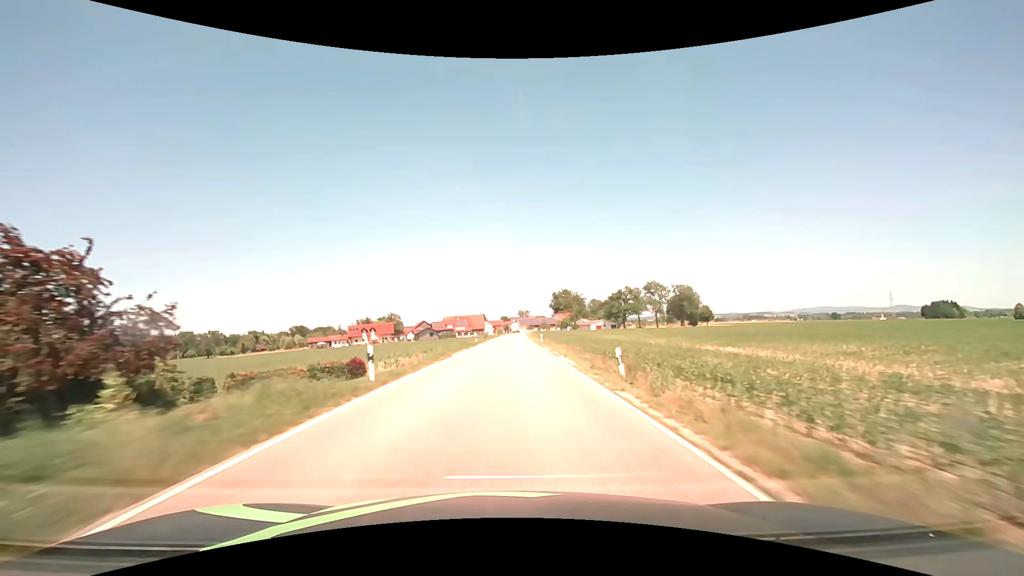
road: secondary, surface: asphalt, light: Day
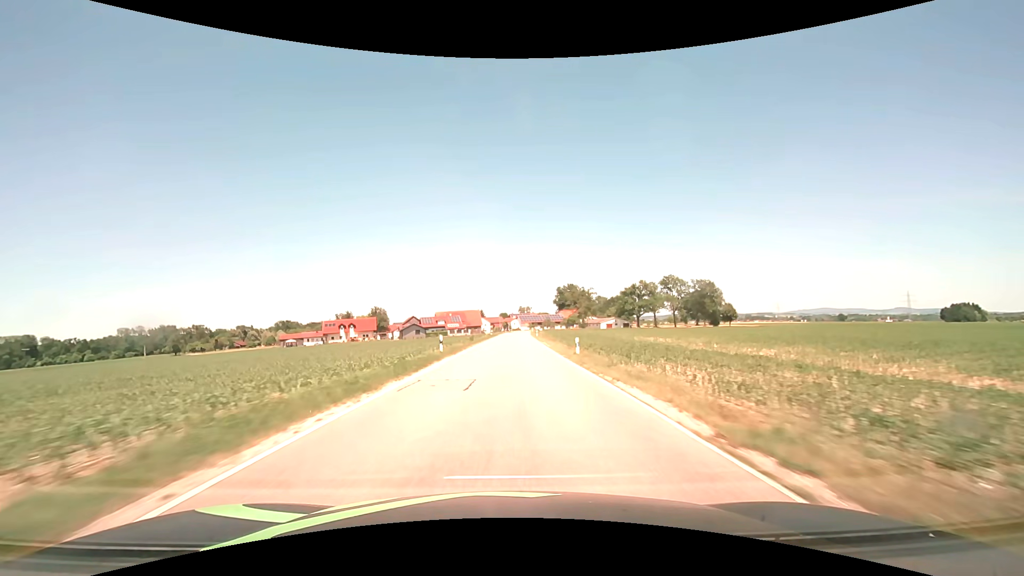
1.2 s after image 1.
(0.0, +26.9) m; 0°
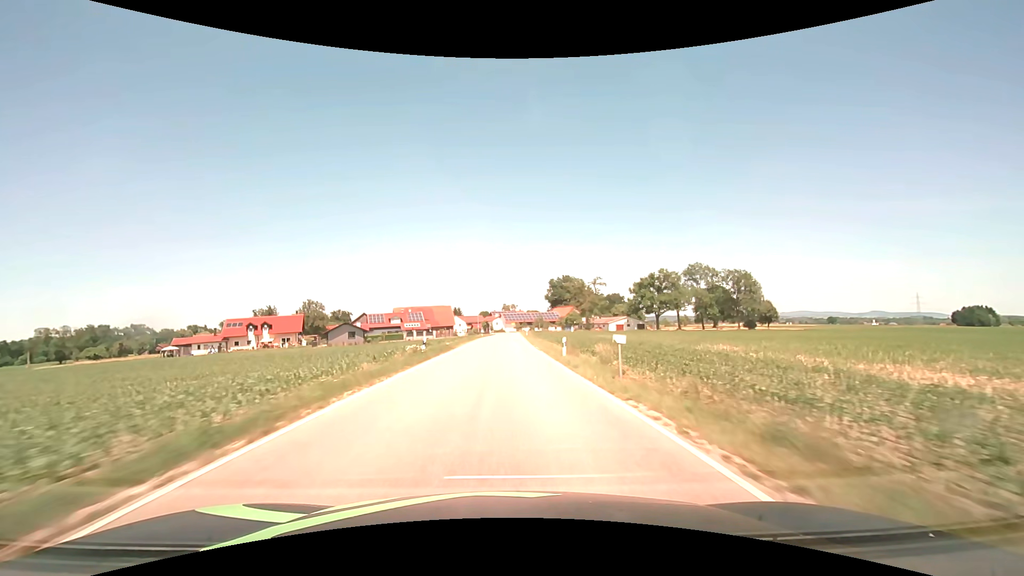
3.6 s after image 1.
(+0.7, +50.5) m; +2°
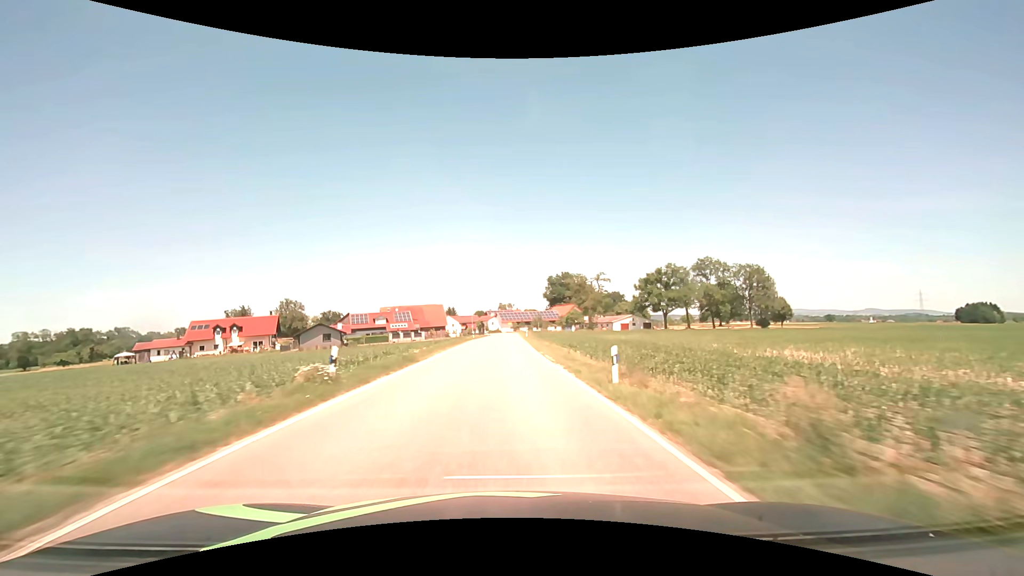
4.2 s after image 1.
(+0.1, +12.1) m; 0°
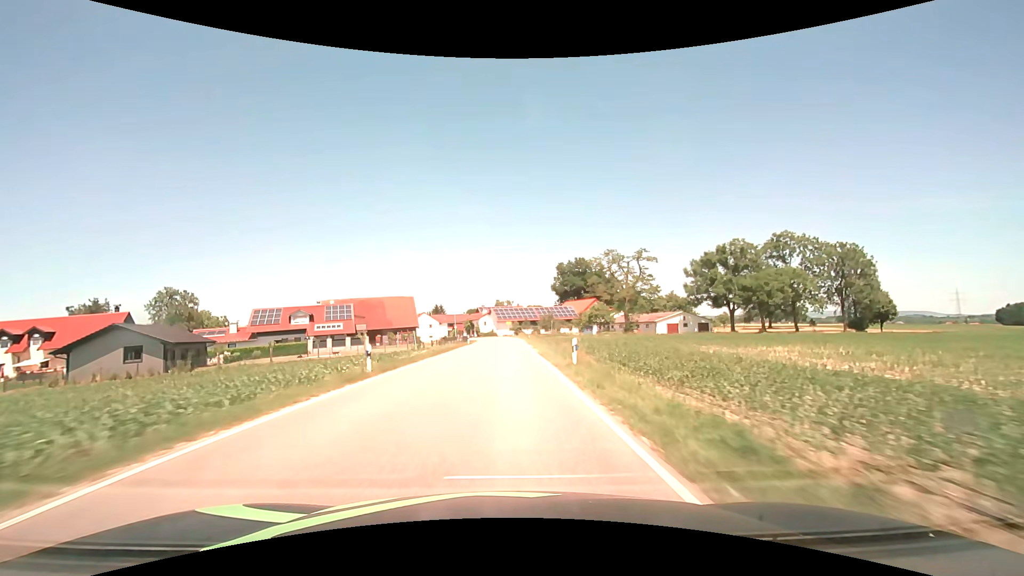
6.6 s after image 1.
(+0.2, +46.8) m; 0°
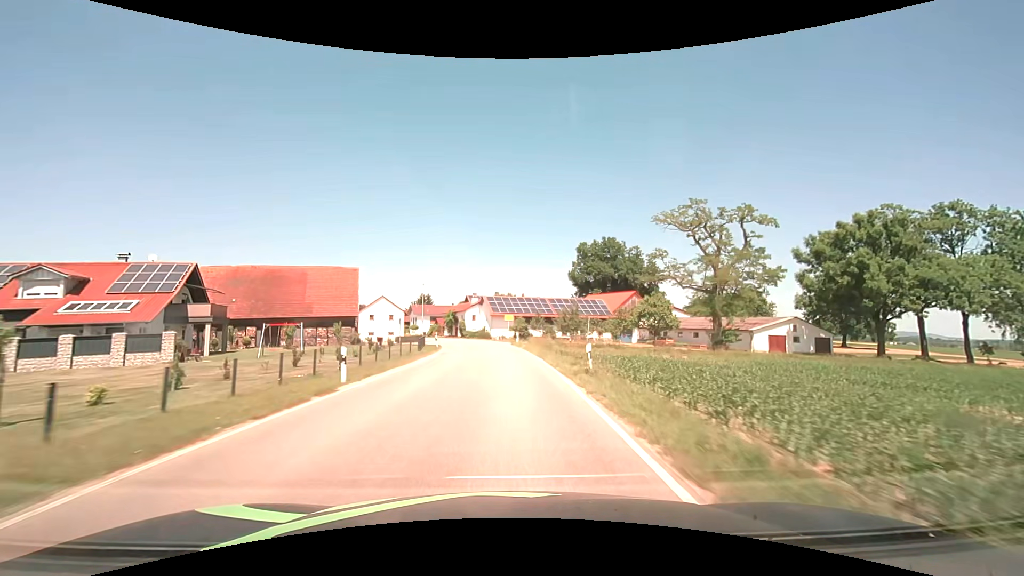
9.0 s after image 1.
(+0.1, +42.3) m; 0°
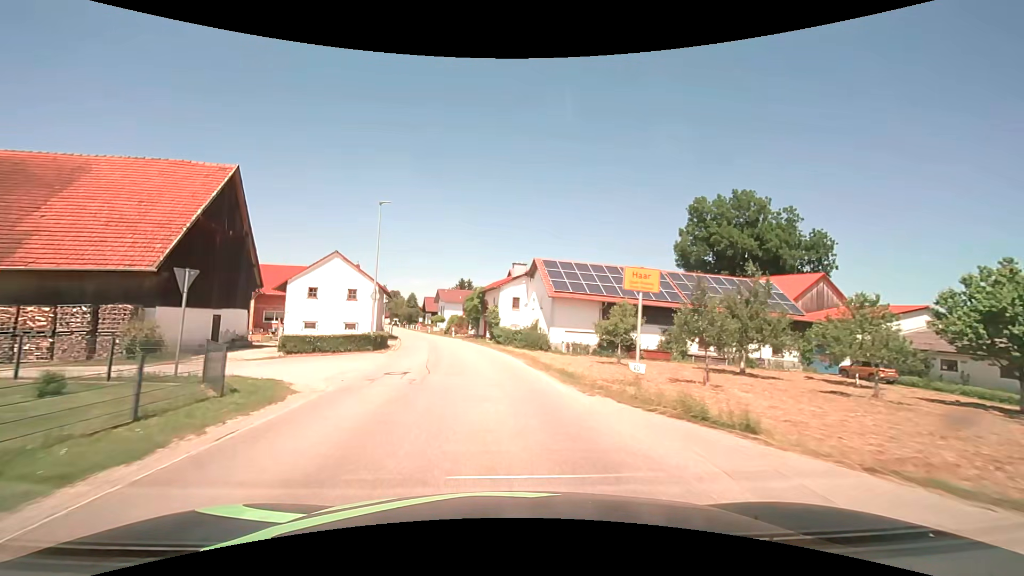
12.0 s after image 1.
(-1.4, +43.0) m; -6°
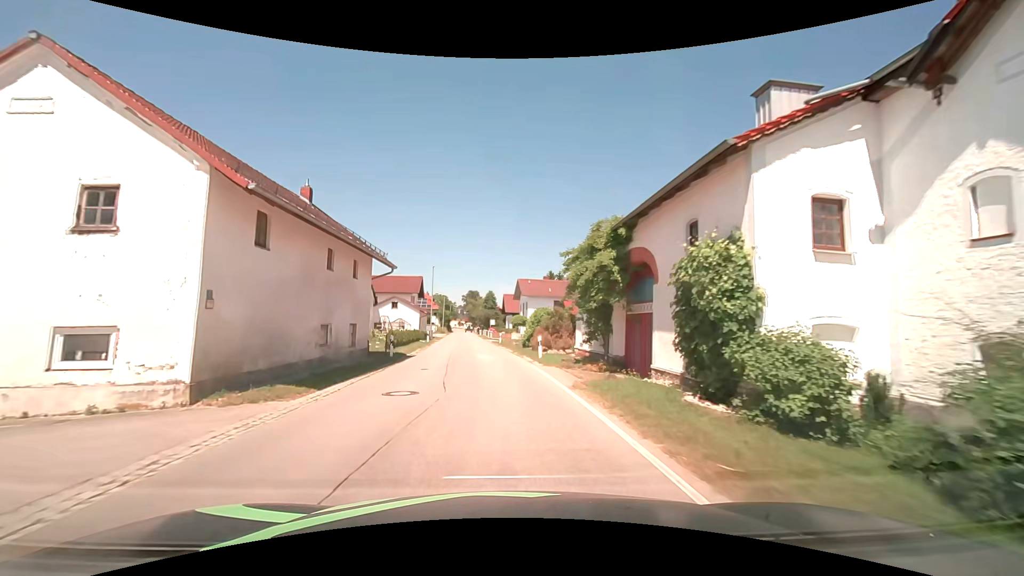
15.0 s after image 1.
(-3.1, +34.2) m; -10°
(0, +10) (-1, +20) (-1, +30) (-2, +40) (-3, +50) (-4, +60) (-5, +70) (-6, +80) (-7, +90) (-8, +100) m
